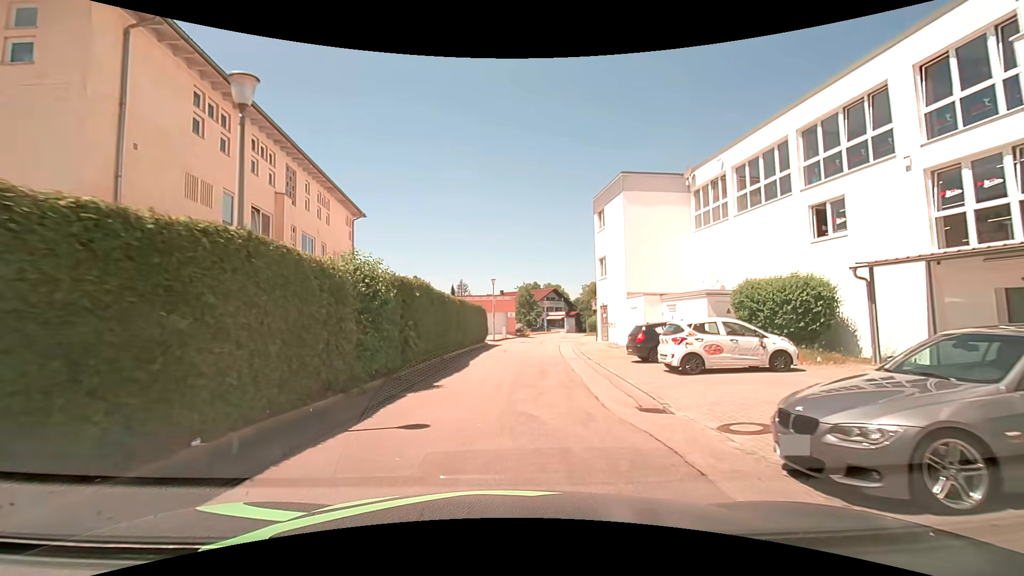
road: residential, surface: asphalt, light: Day
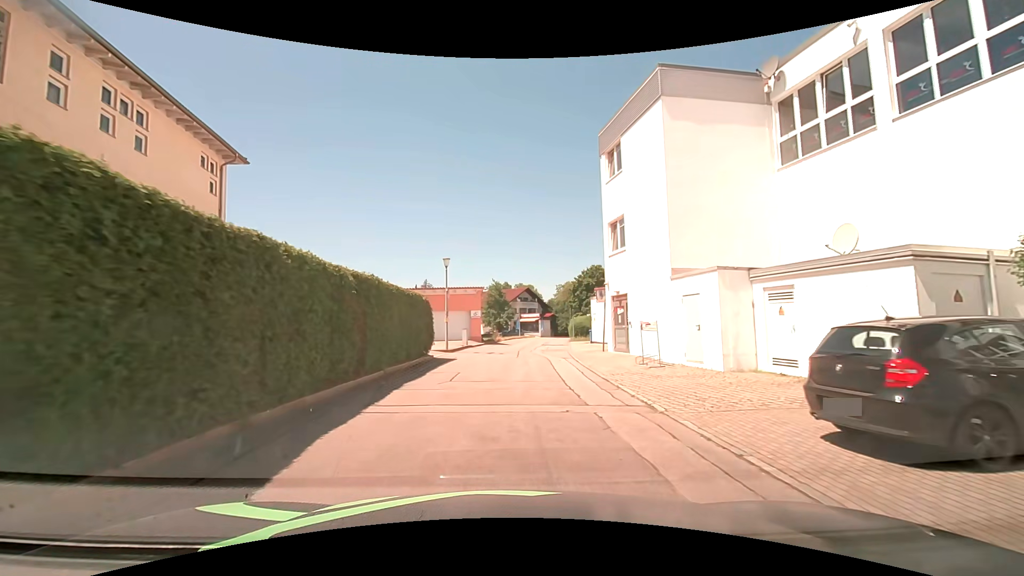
(+0.3, +12.9) m; +3°
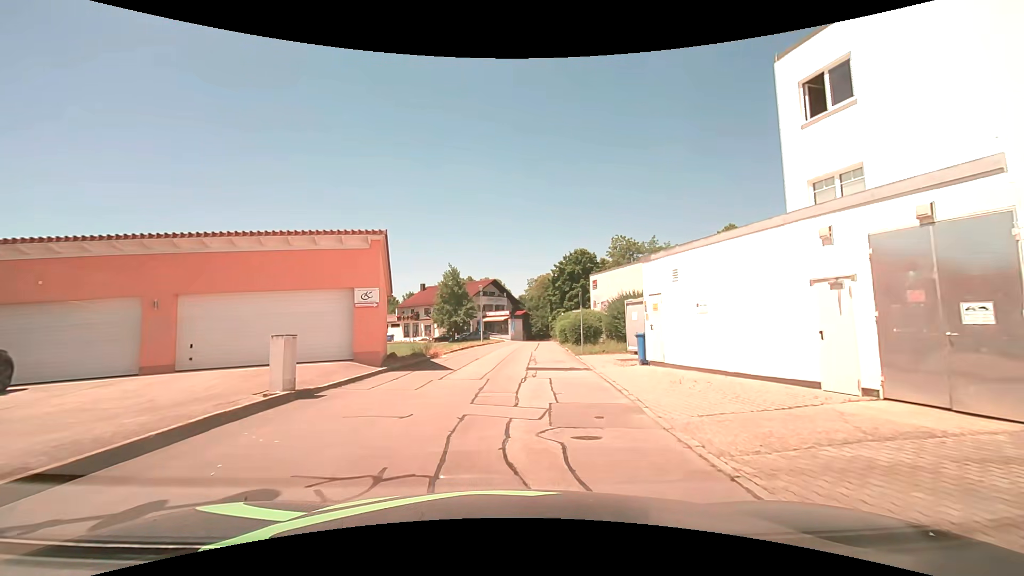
(+0.7, +22.2) m; +2°
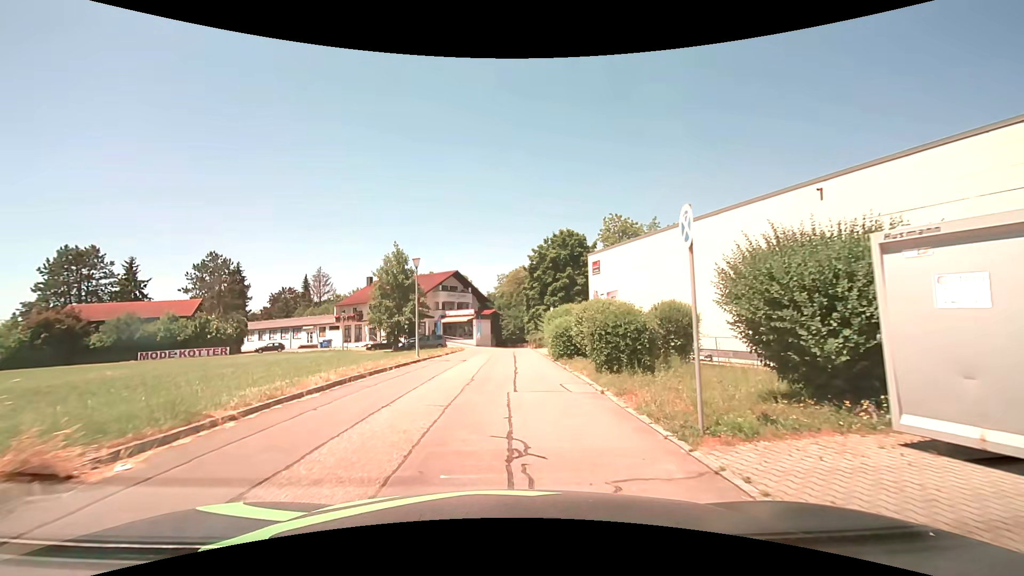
(+1.2, +17.3) m; +4°
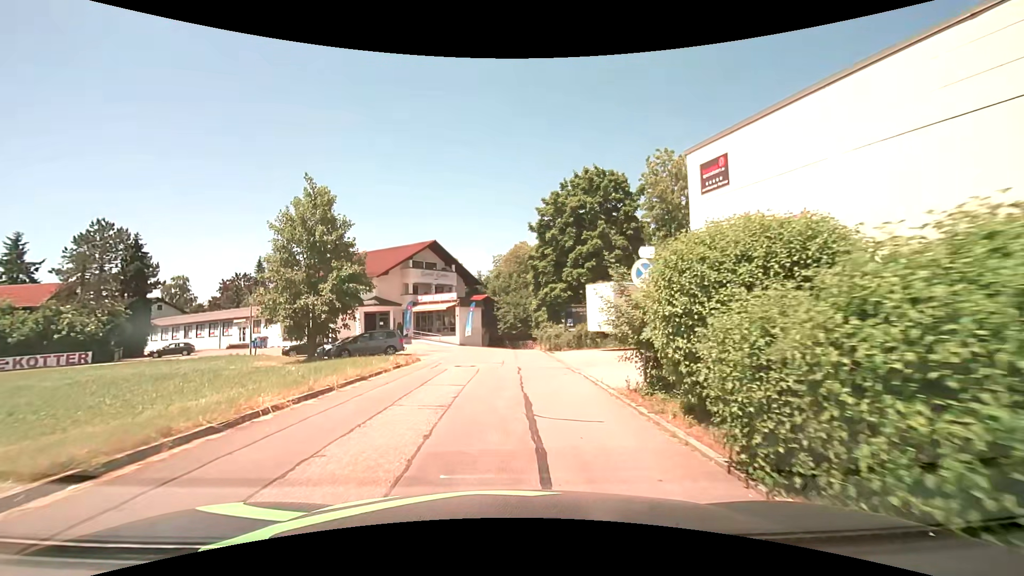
(+0.5, +21.0) m; +2°
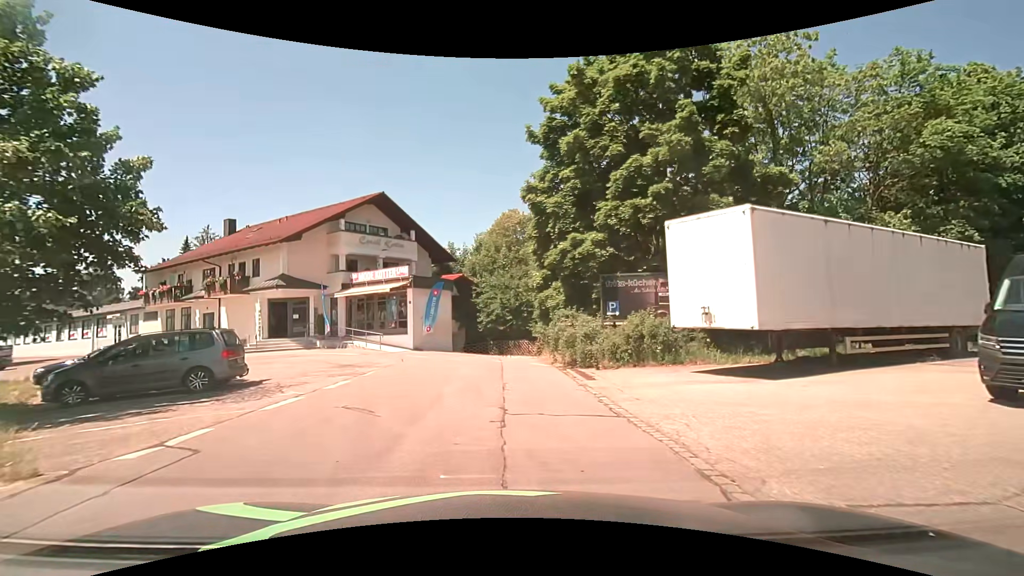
(+0.2, +17.8) m; 0°
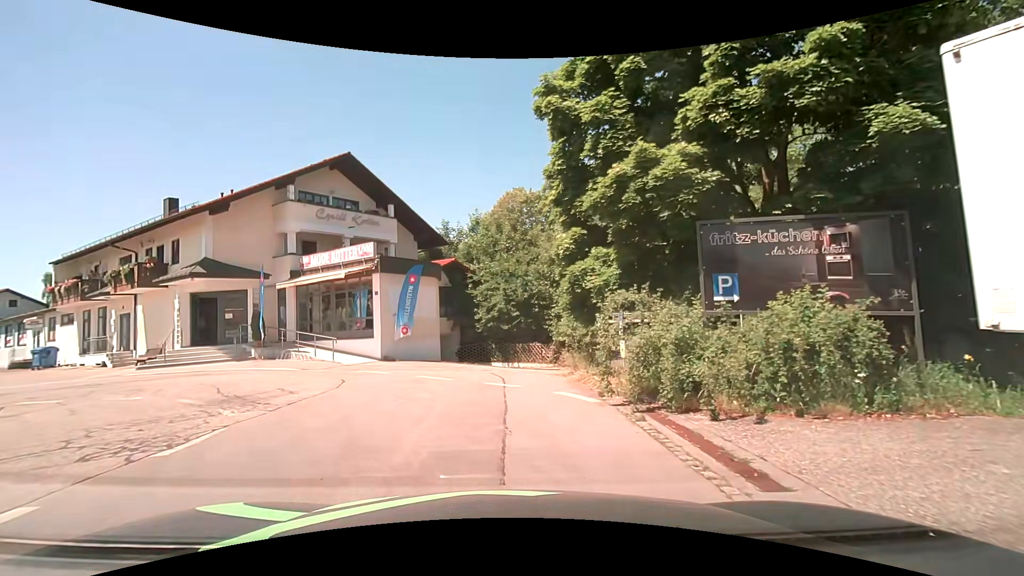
(+0.2, +8.6) m; +1°
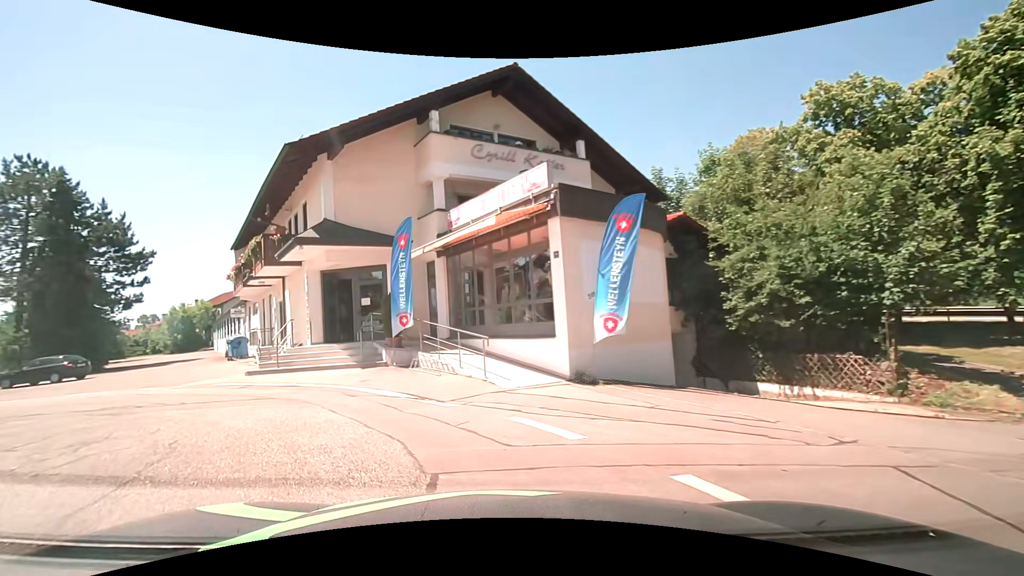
(-1.5, +10.5) m; -20°
(-4, +9) (-12, +14) (-22, +16) (-32, +17) (-42, +18) (-52, +18) (-62, +20) (-72, +22) (-81, +23) (-91, +25) m
